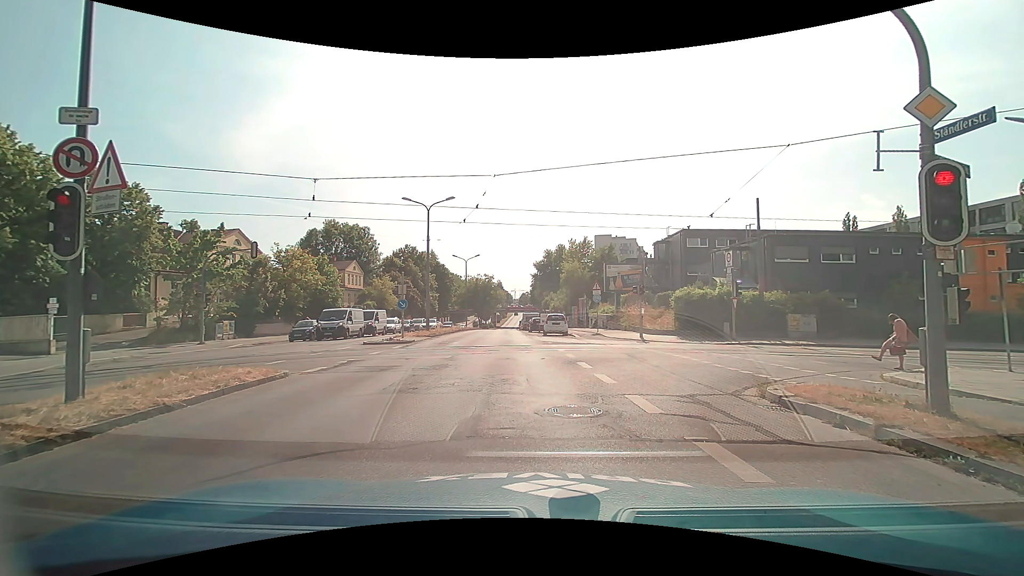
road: secondary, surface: asphalt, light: Day
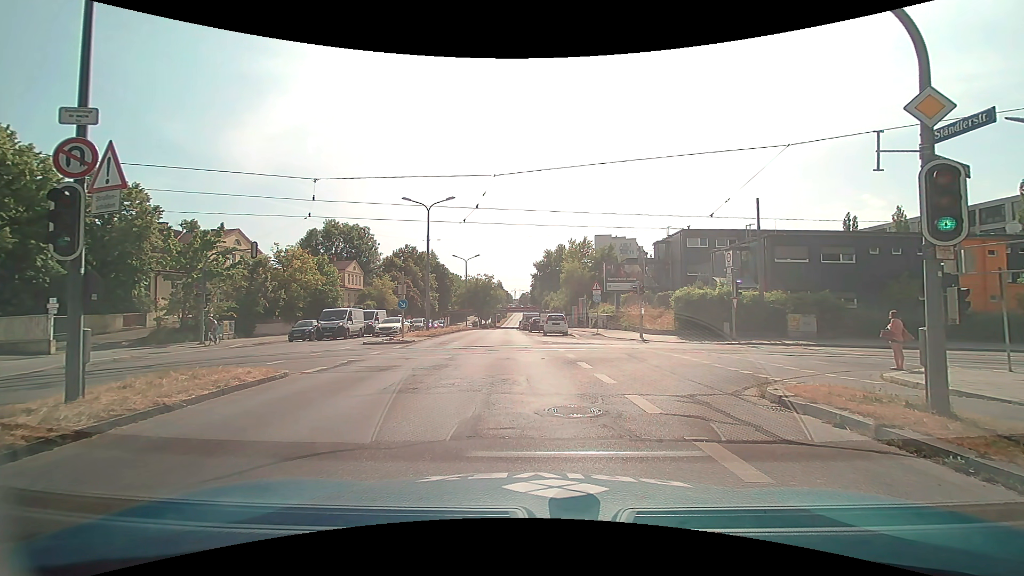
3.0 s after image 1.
(0.0, 0.0) m; 0°
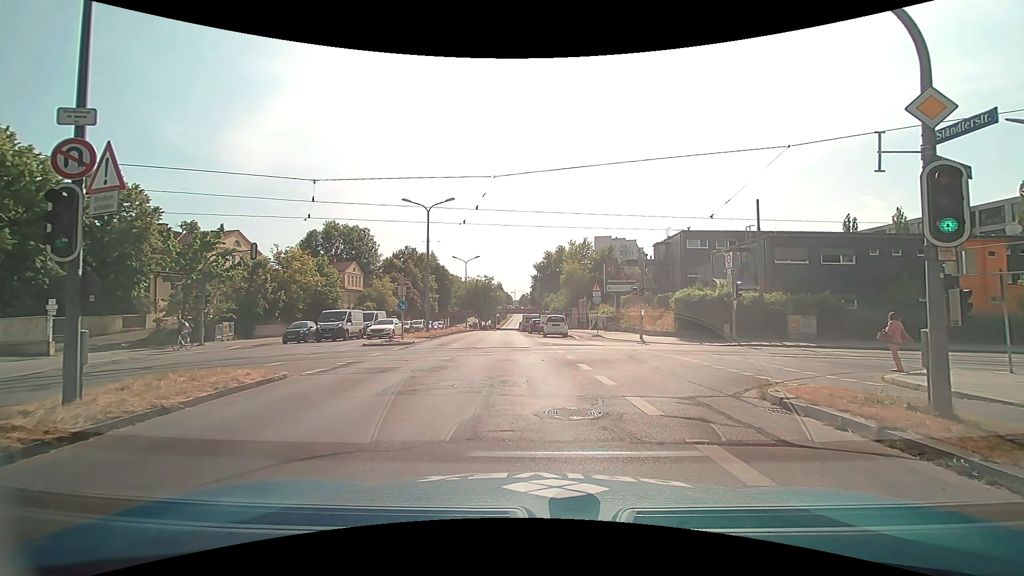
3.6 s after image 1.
(0.0, 0.0) m; 0°
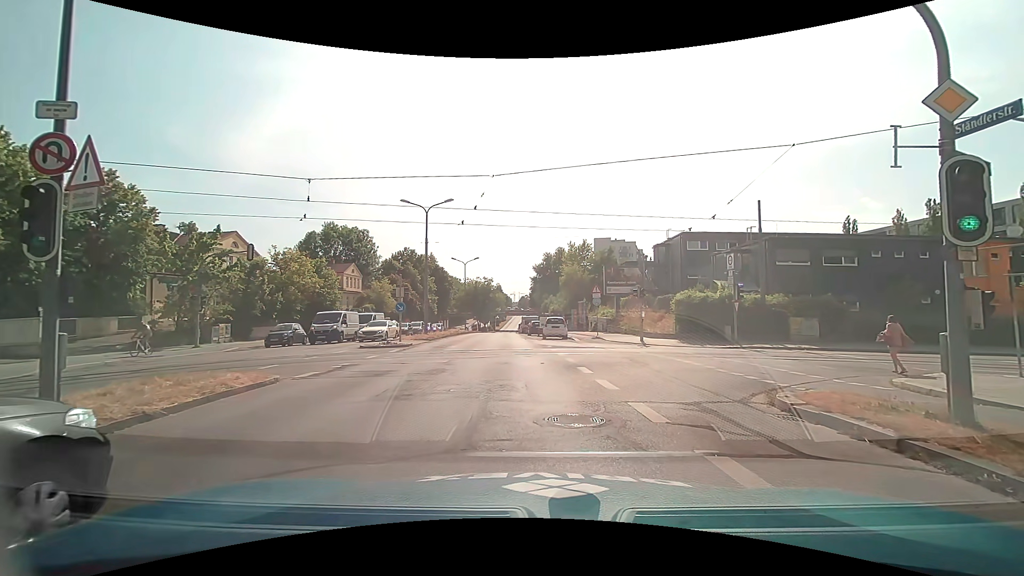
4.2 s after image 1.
(0.0, +0.4) m; 0°
